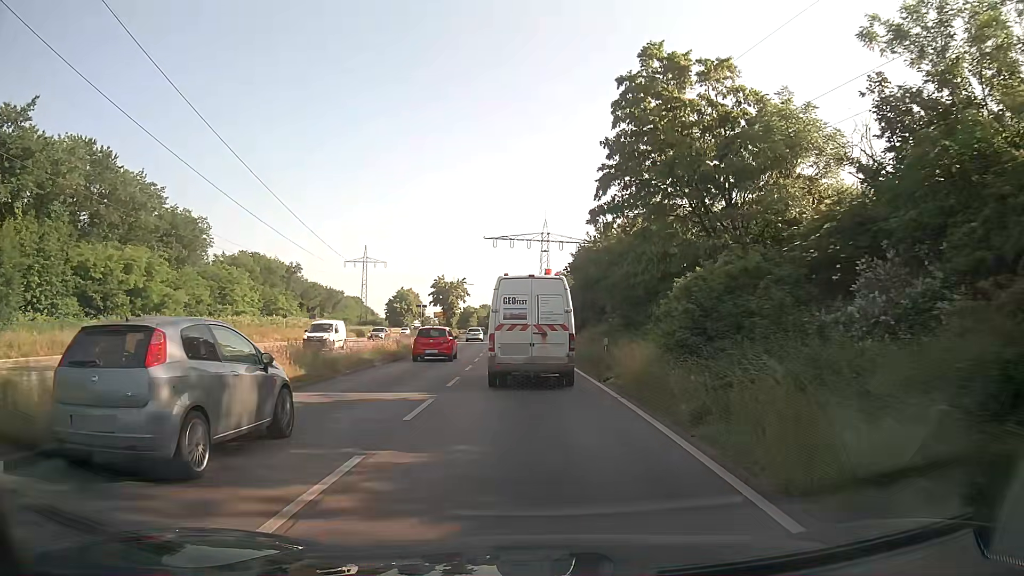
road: primary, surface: asphalt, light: Day
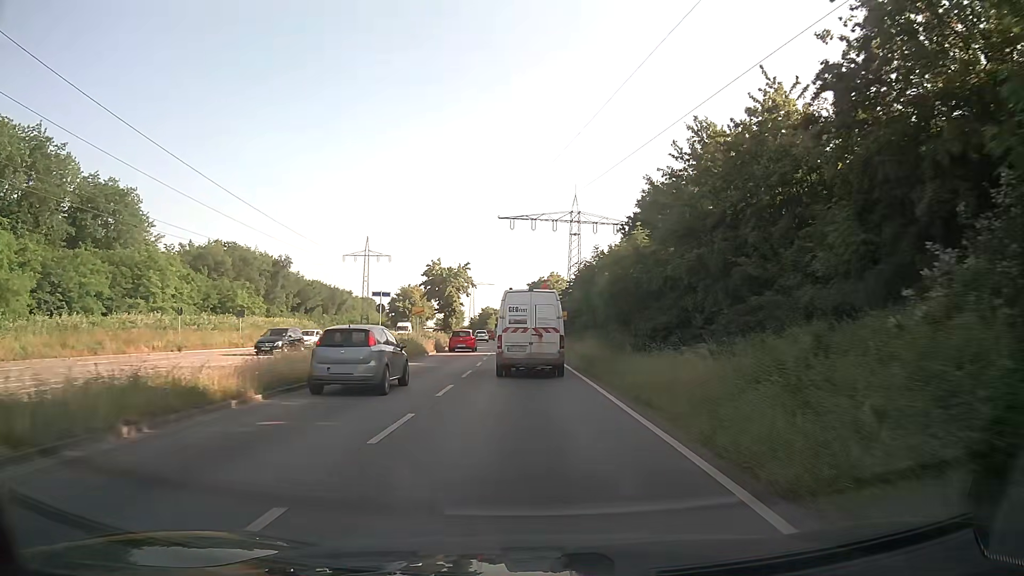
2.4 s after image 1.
(-0.3, +26.7) m; -2°
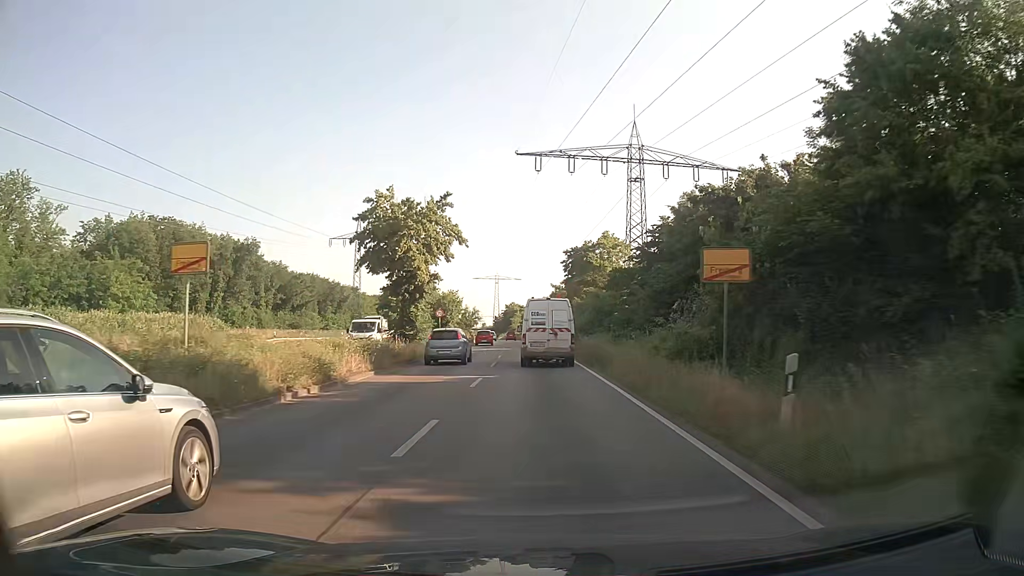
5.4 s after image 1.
(-0.7, +37.5) m; -2°
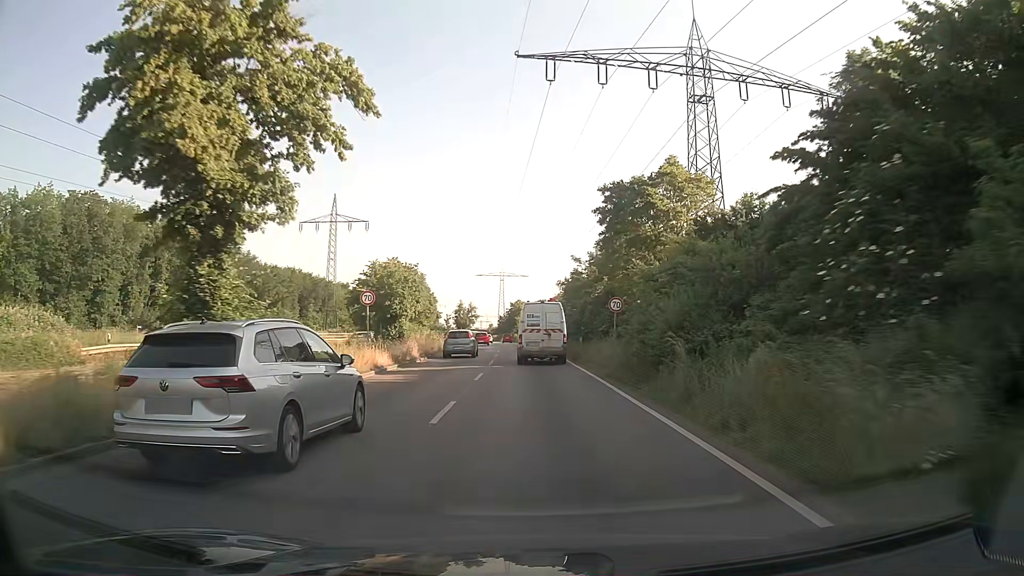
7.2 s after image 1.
(-0.3, +24.6) m; -1°
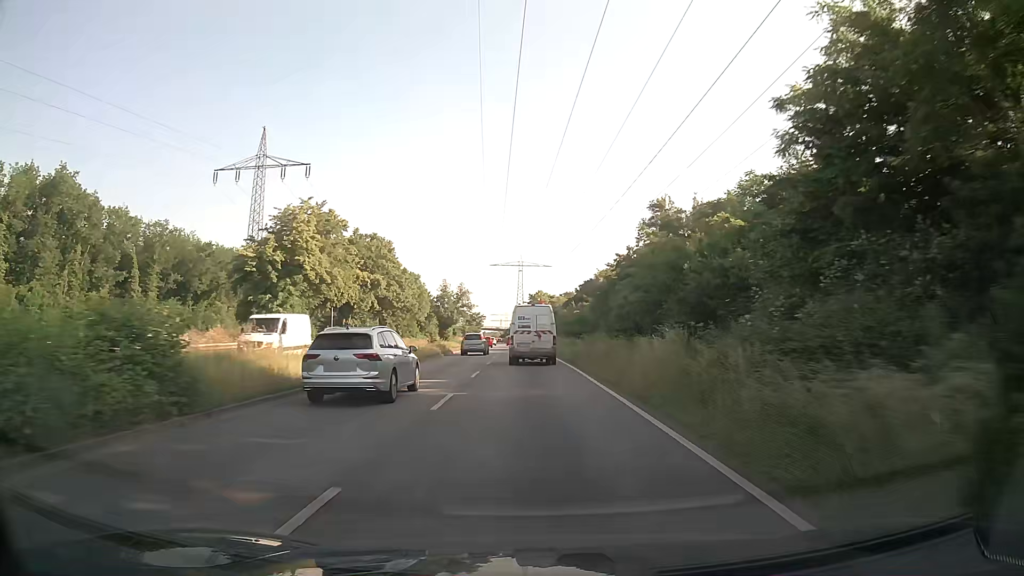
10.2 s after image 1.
(-0.5, +44.0) m; -2°
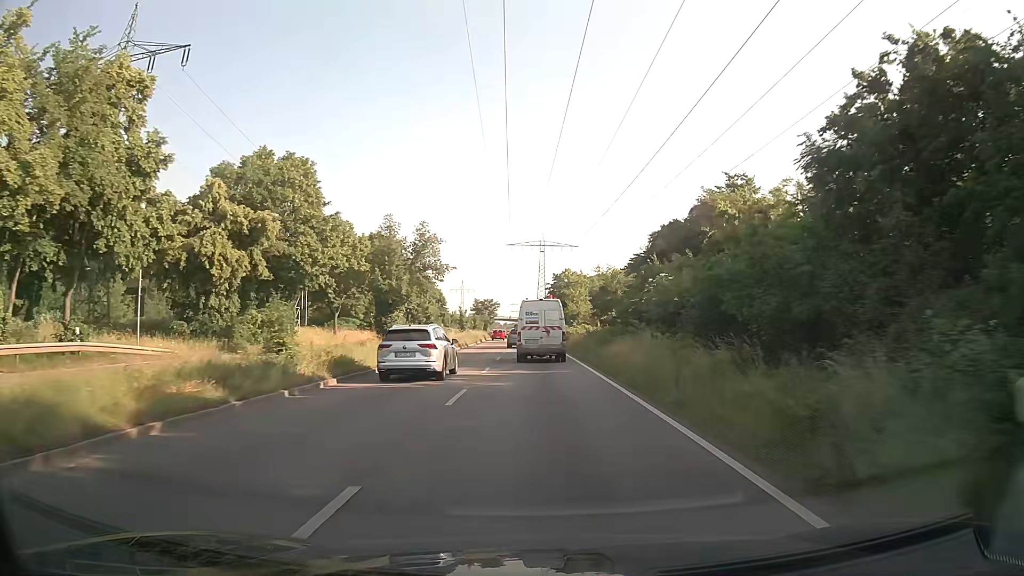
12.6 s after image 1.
(-0.6, +36.3) m; -2°
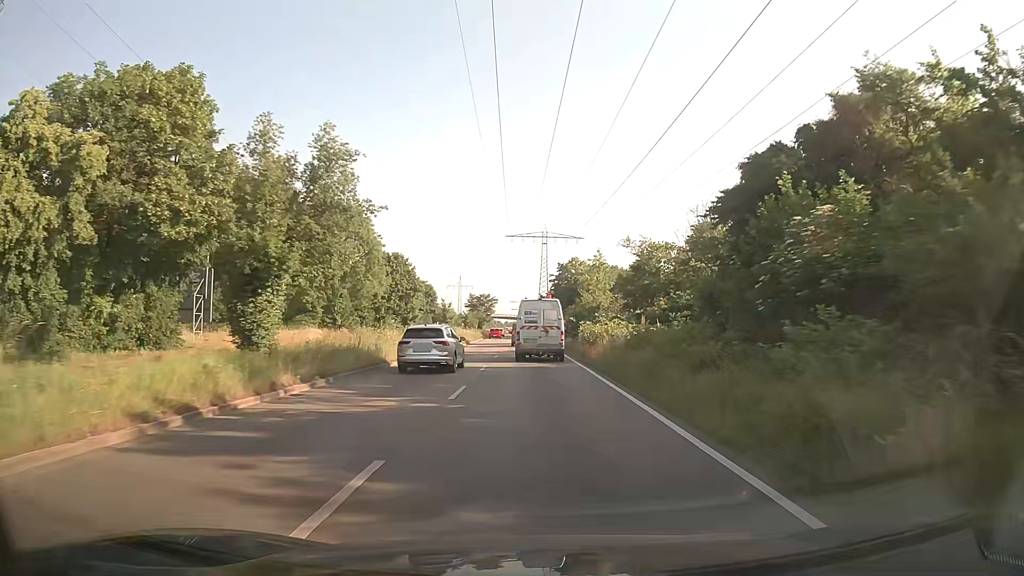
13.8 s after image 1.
(0.0, +17.3) m; 0°
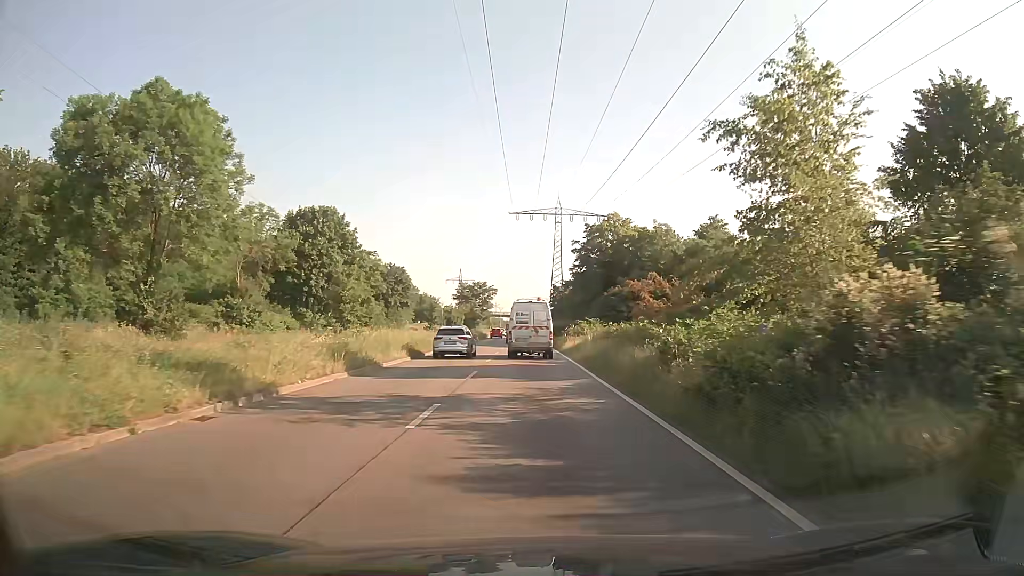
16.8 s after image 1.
(-0.5, +40.1) m; -1°
